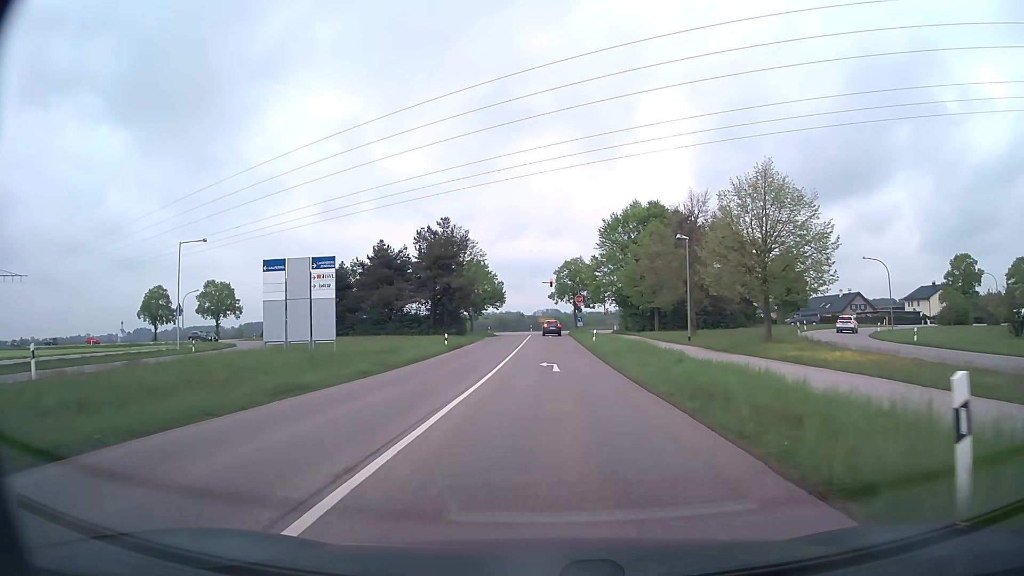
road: tertiary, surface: asphalt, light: Day
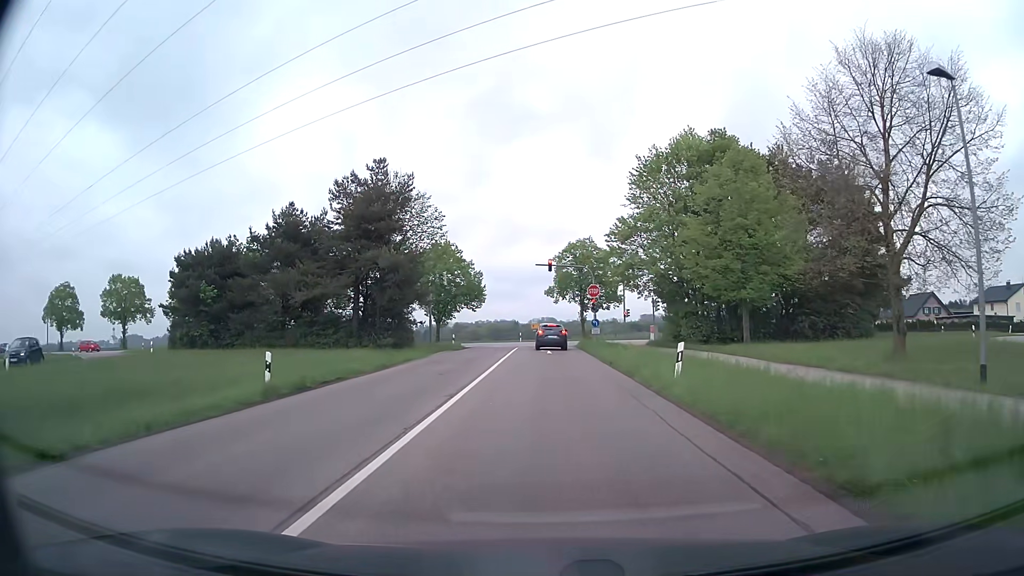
(0.0, +27.7) m; 0°
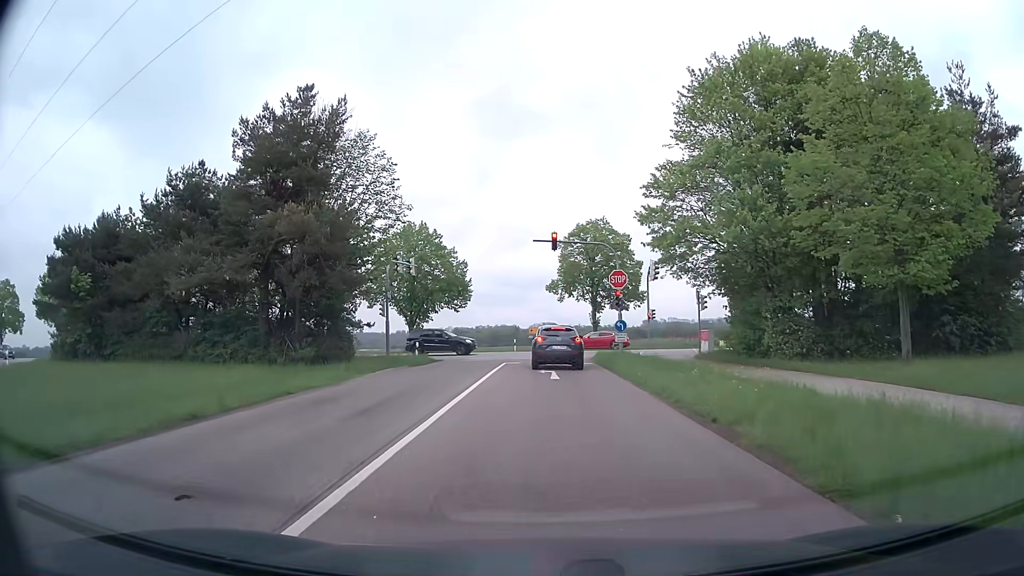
(0.0, +14.9) m; 0°
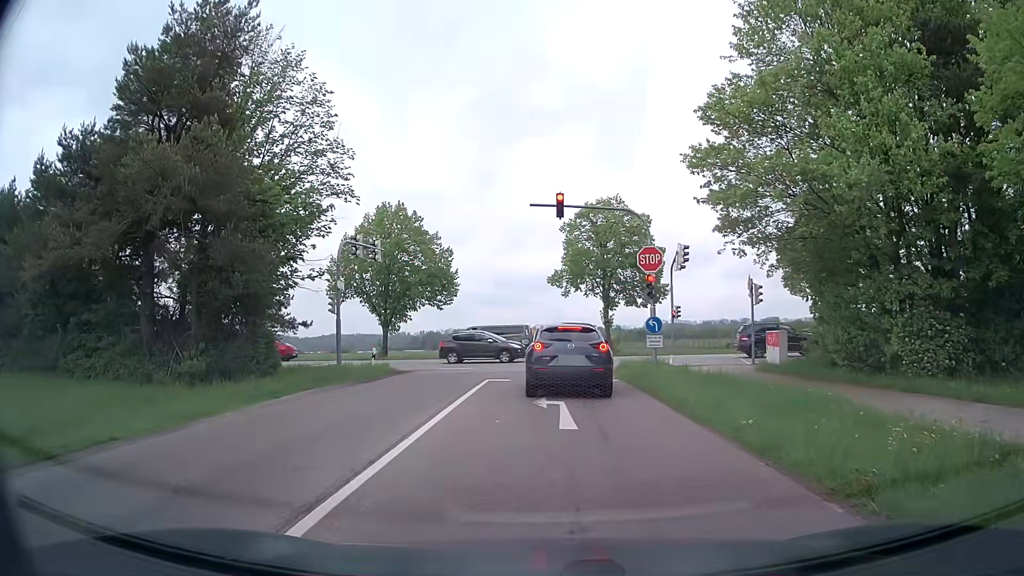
(0.0, +9.4) m; 0°
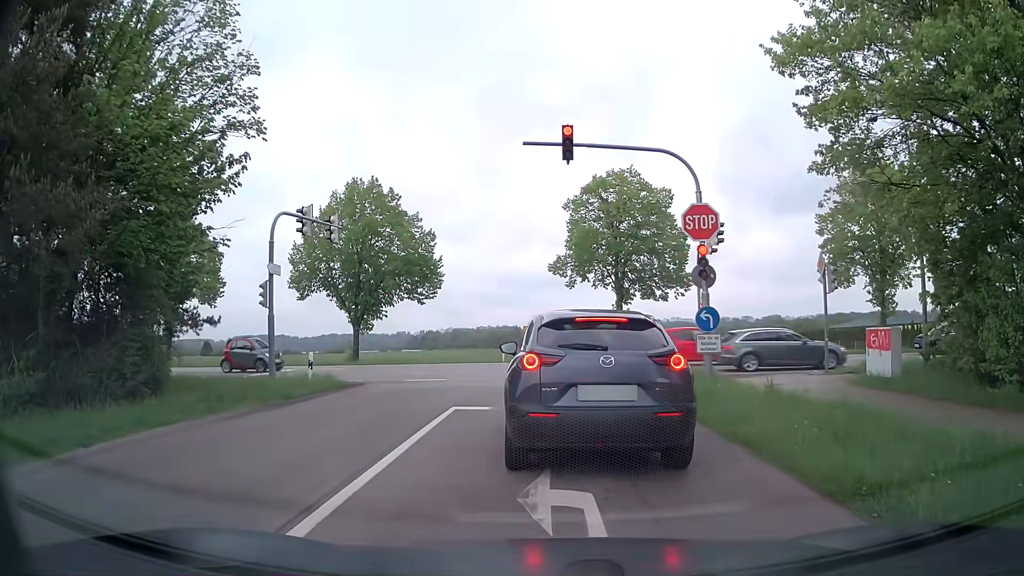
(+0.1, +7.4) m; 0°
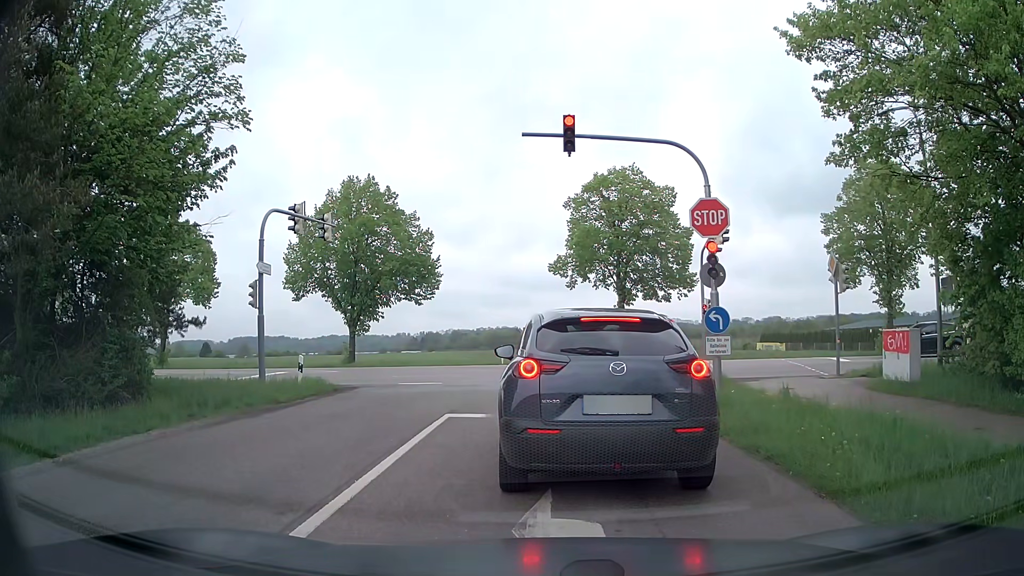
(0.0, +0.9) m; 0°
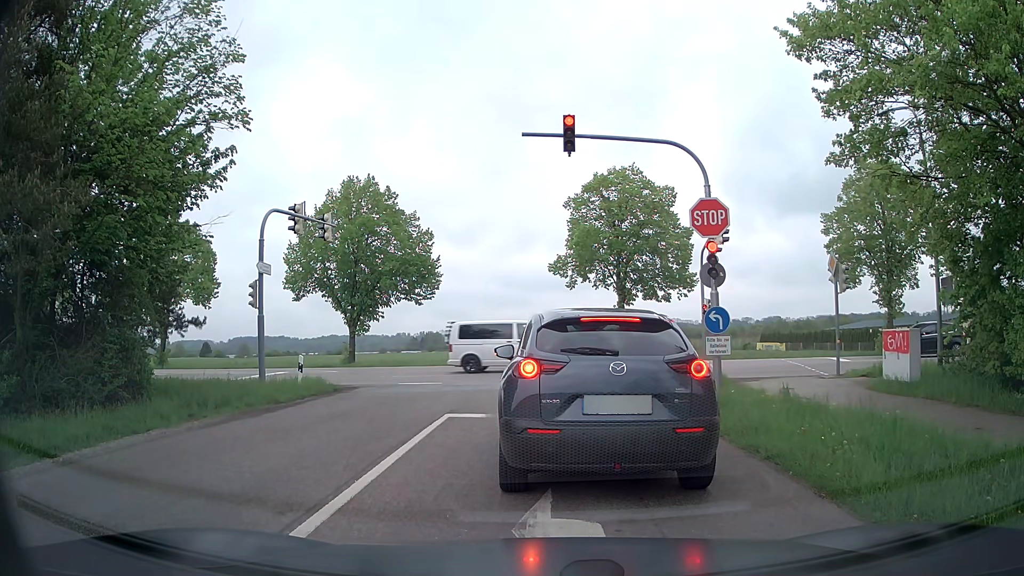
(0.0, 0.0) m; 0°
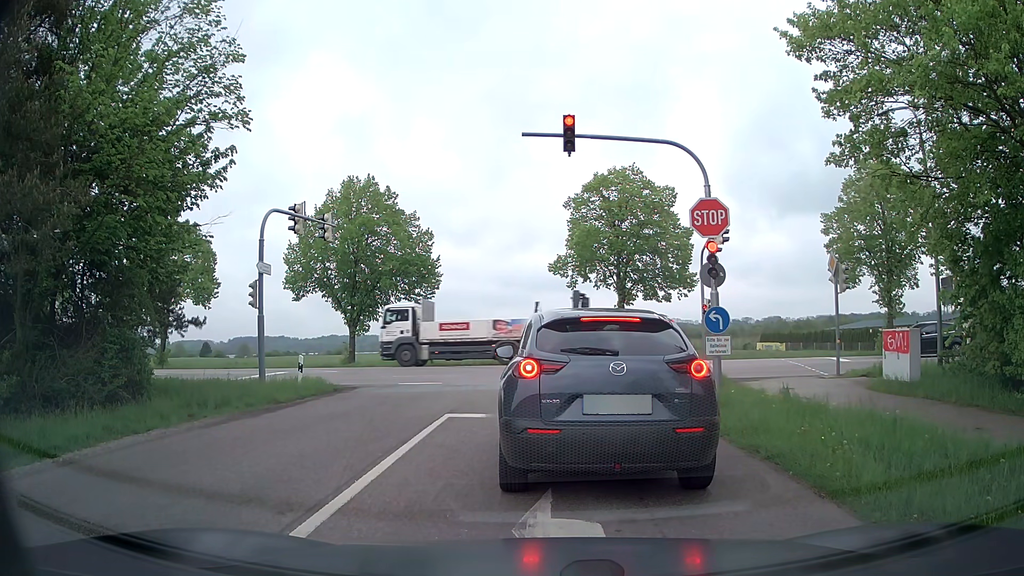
(0.0, 0.0) m; 0°
(0, +10) (0, +20) (-3, +29) (-11, +35) (-21, +38) (-31, +39) (-41, +40) (-51, +41) (-61, +42) (-70, +44) m
